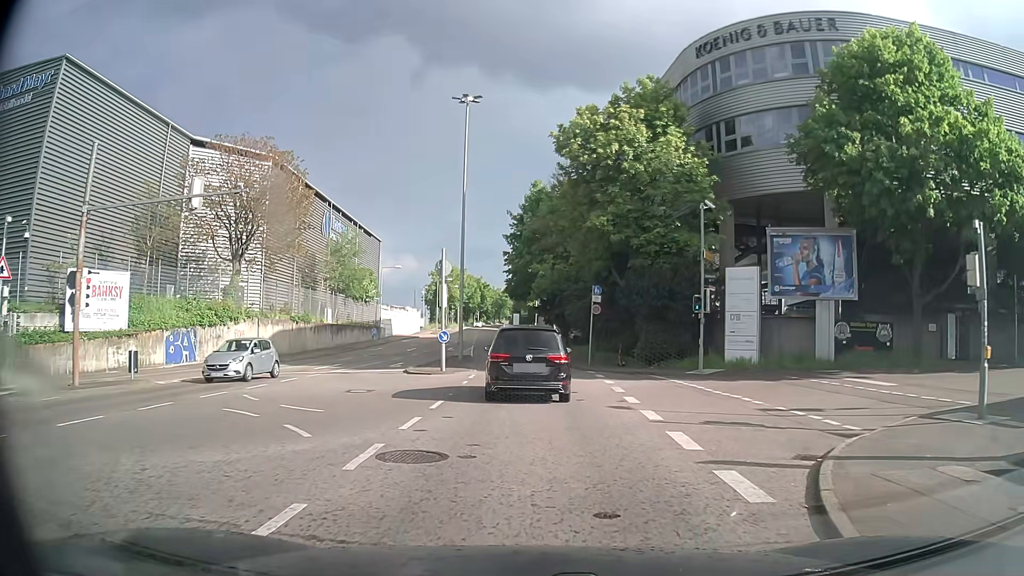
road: secondary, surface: asphalt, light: Day
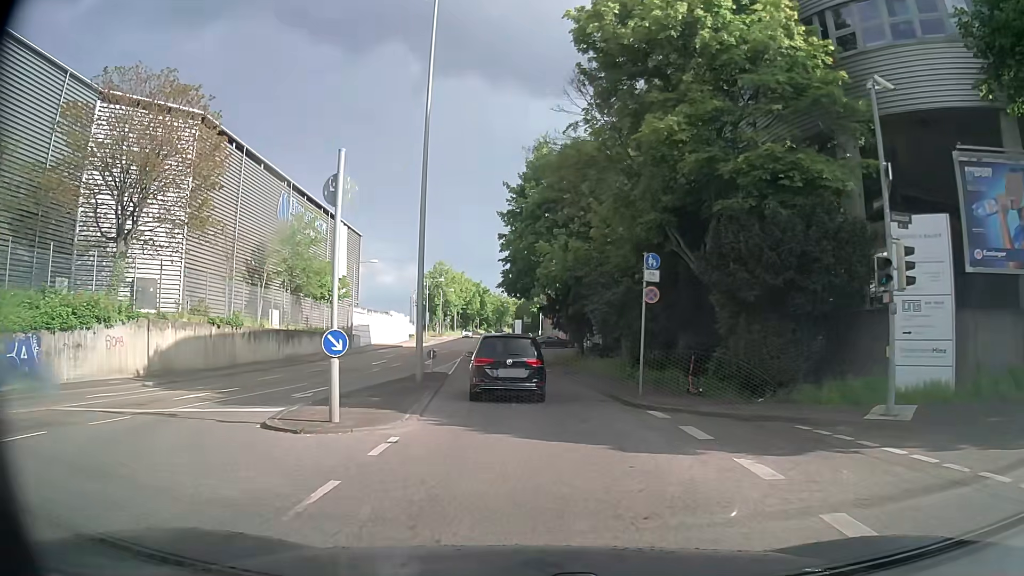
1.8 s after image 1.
(0.0, +14.1) m; -1°
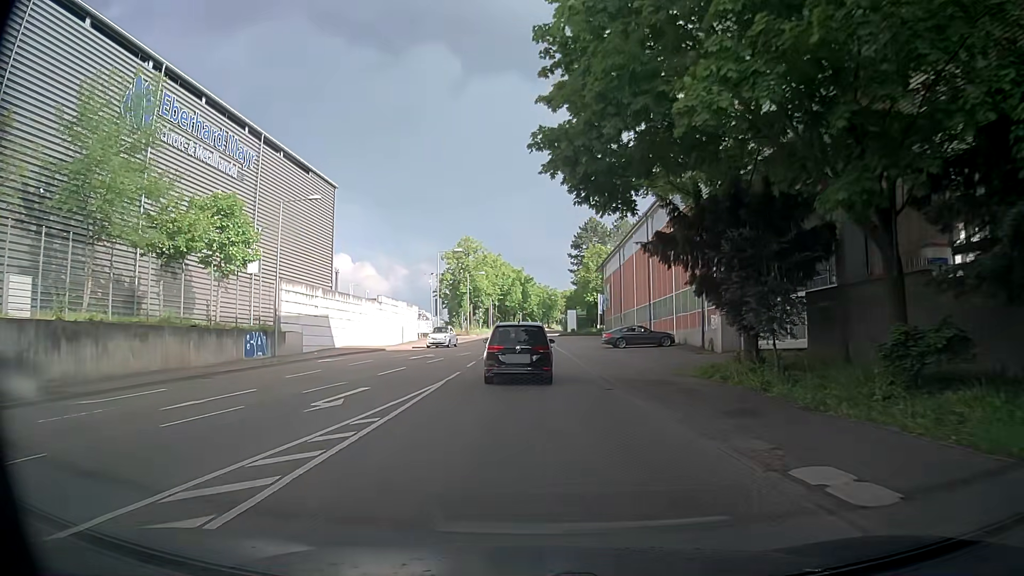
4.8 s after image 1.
(-1.1, +30.2) m; -4°
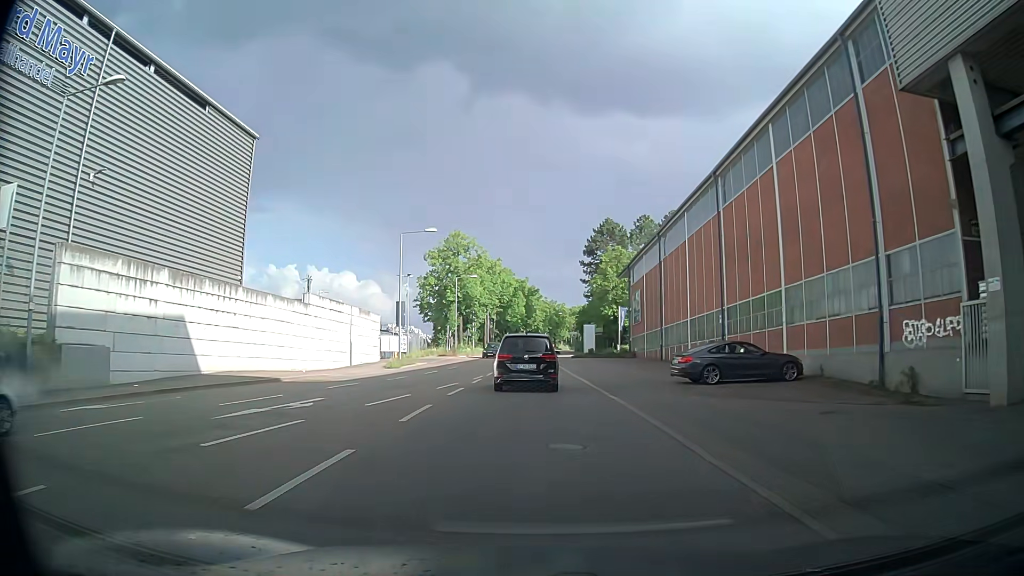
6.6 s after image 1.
(-0.1, +20.1) m; 0°
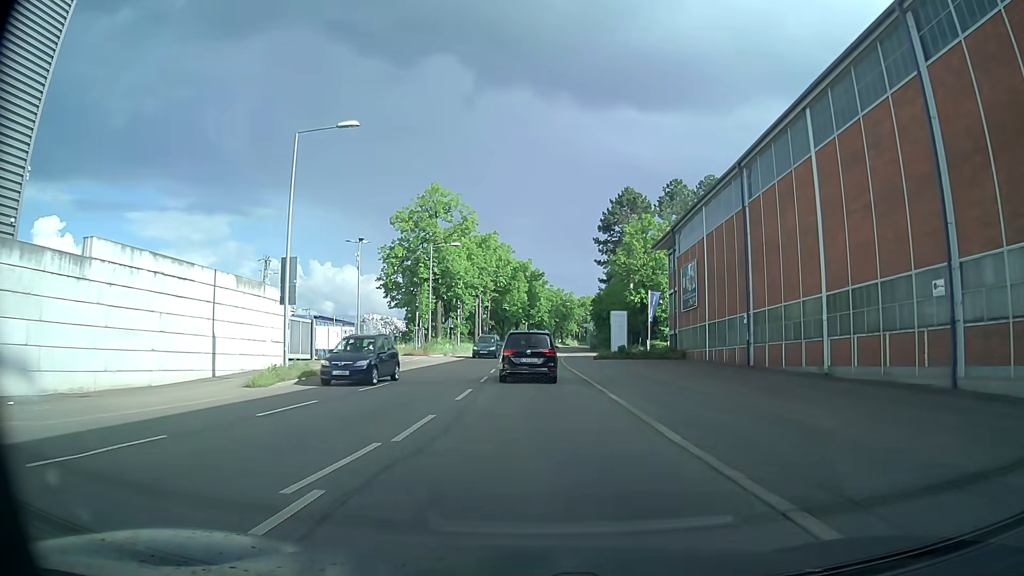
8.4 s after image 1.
(-0.1, +20.4) m; 0°
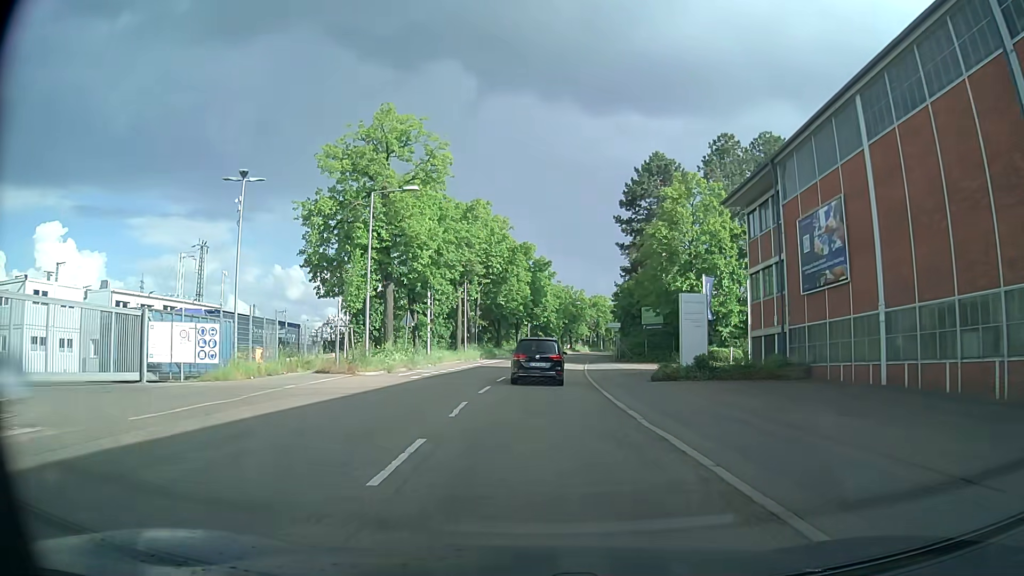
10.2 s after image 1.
(0.0, +20.7) m; 0°
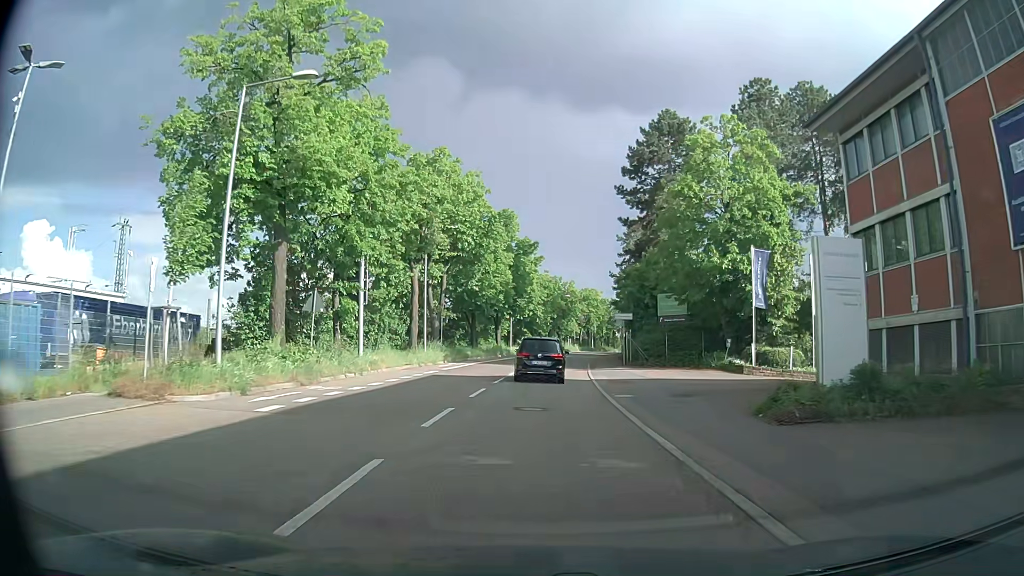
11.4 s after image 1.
(+0.1, +14.0) m; +1°
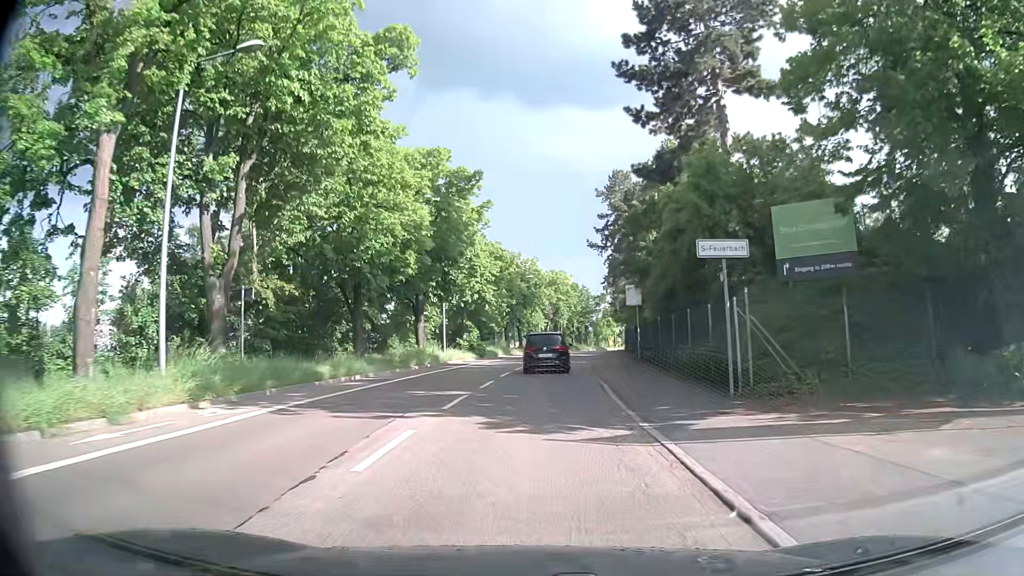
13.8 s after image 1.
(+0.8, +27.6) m; +3°
(0, +10) (+1, +20) (+1, +30) (+2, +40) (+3, +50) (+4, +60) (+6, +70) (+8, +79) (+10, +89) (+13, +99) m
